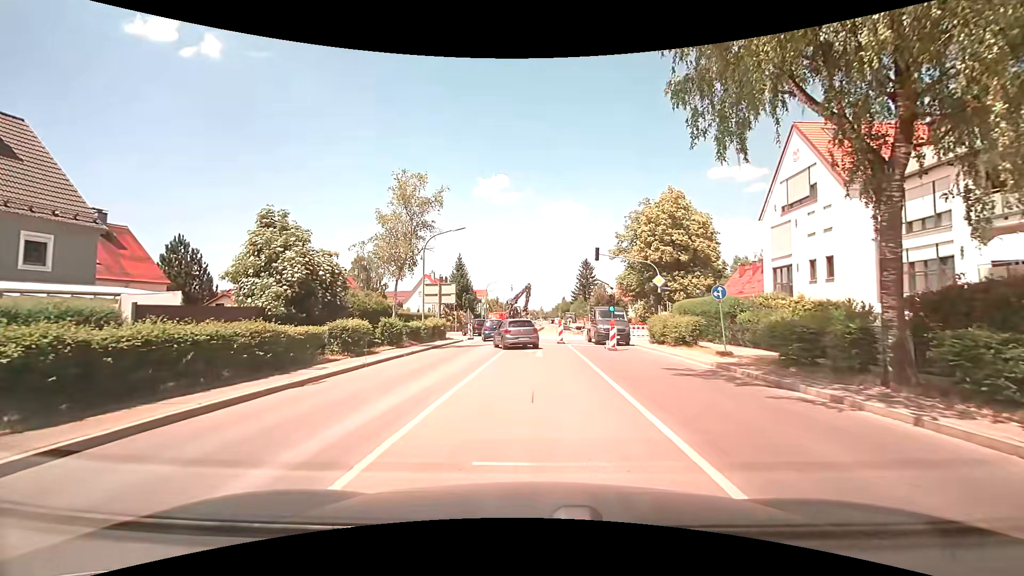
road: secondary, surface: asphalt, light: Day
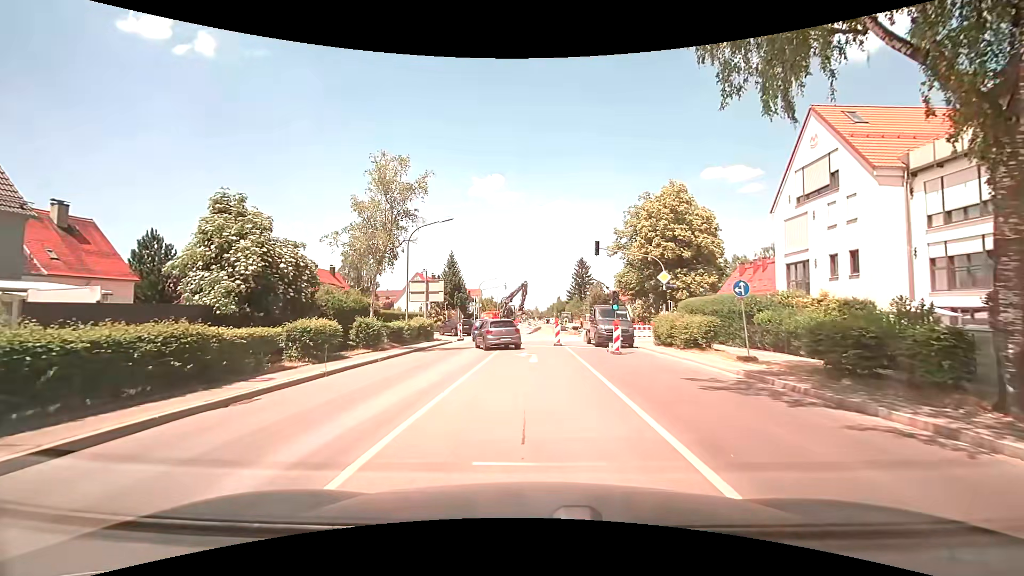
(0.0, +2.7) m; +1°
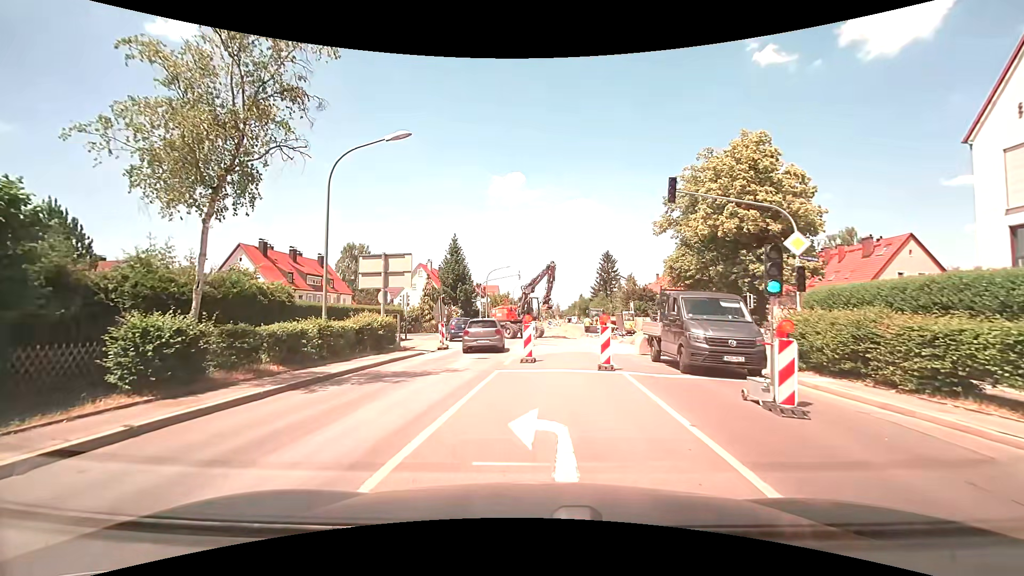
(0.0, +13.2) m; -3°
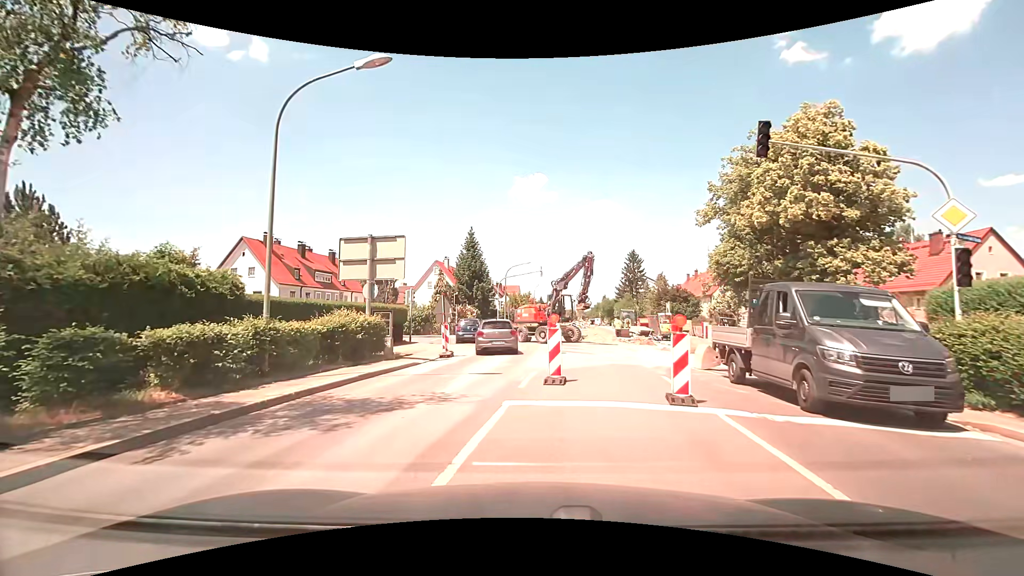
(0.0, +4.9) m; -3°
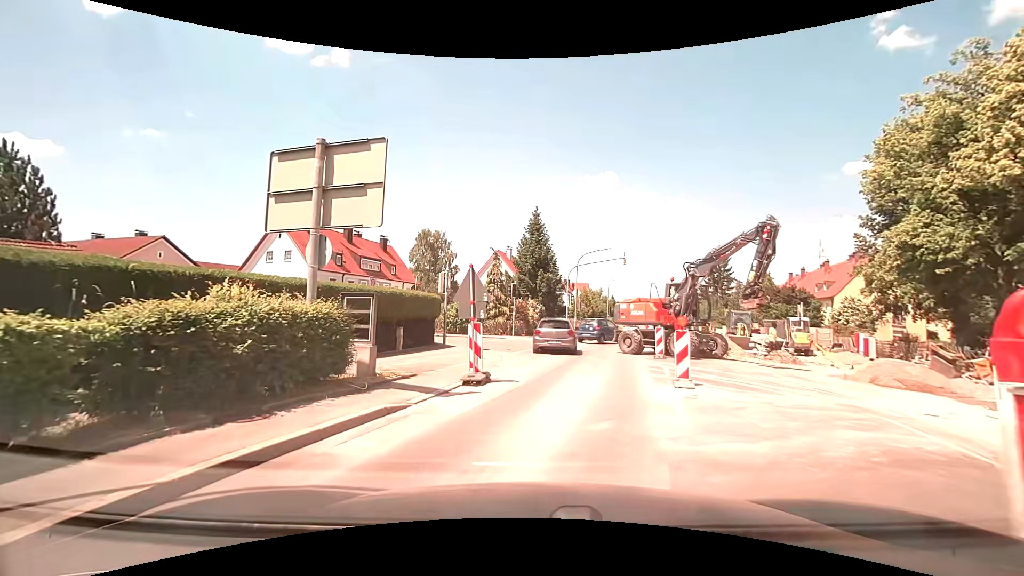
(-0.4, +9.2) m; -6°
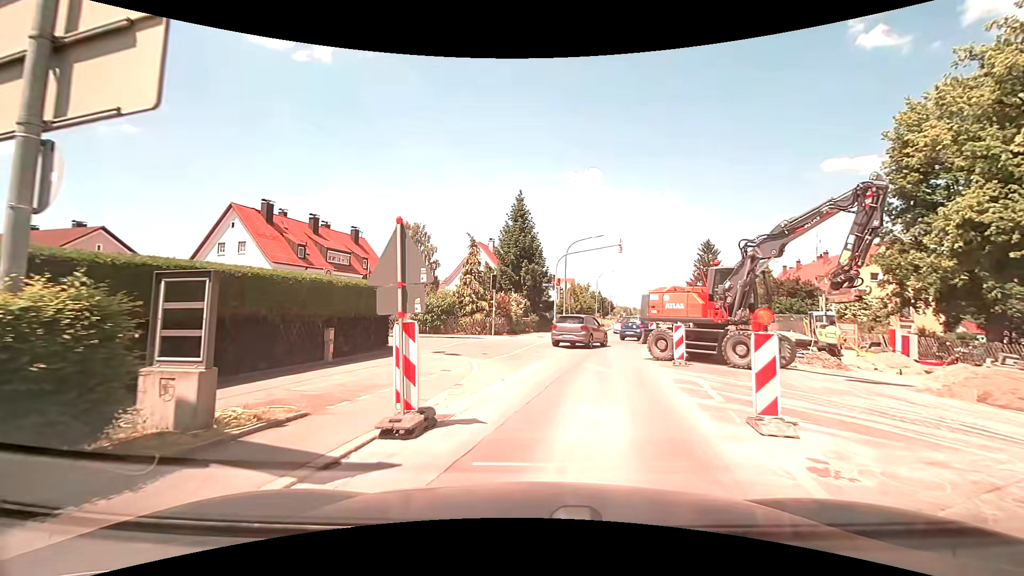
(0.0, +4.6) m; +1°
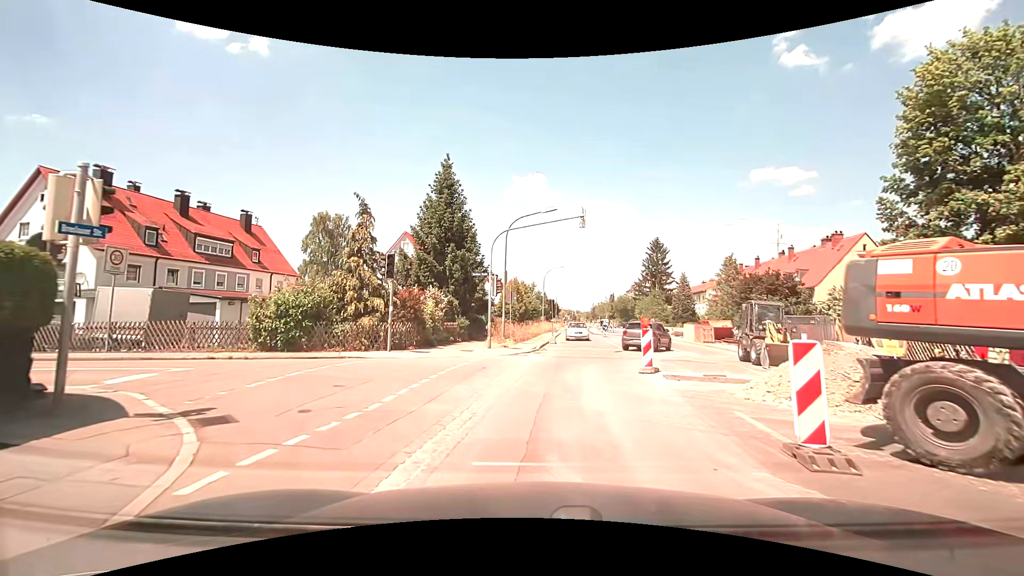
(+0.7, +10.0) m; +7°
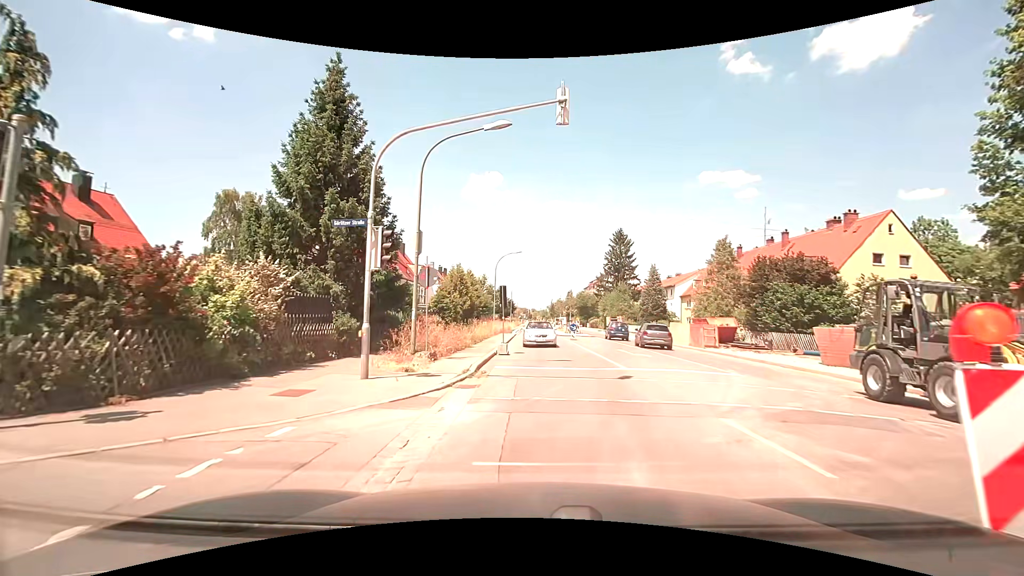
(+0.4, +11.5) m; +6°
(+1, +10) (+5, +19) (+7, +29) (+7, +39) (+7, +49) (+7, +59) (+7, +69) (+7, +79) (+6, +89) (+6, +99) m
